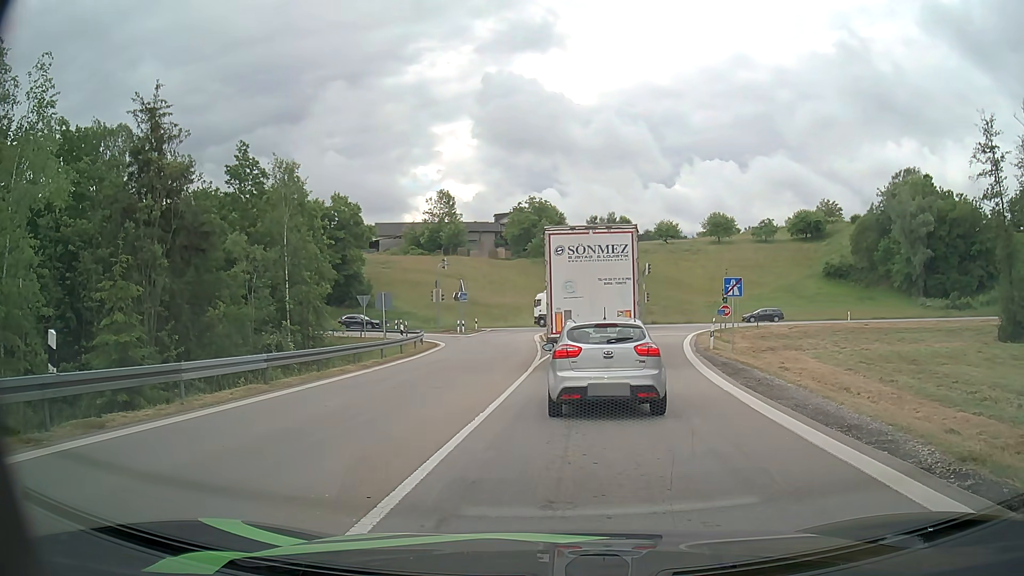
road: motorway_link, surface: asphalt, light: Day
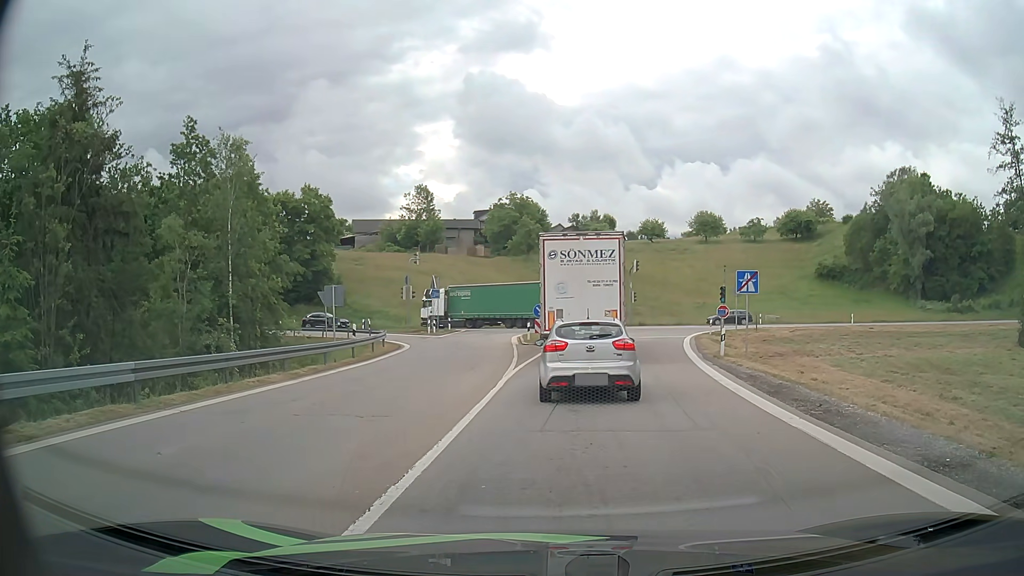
(+0.2, +5.1) m; +4°
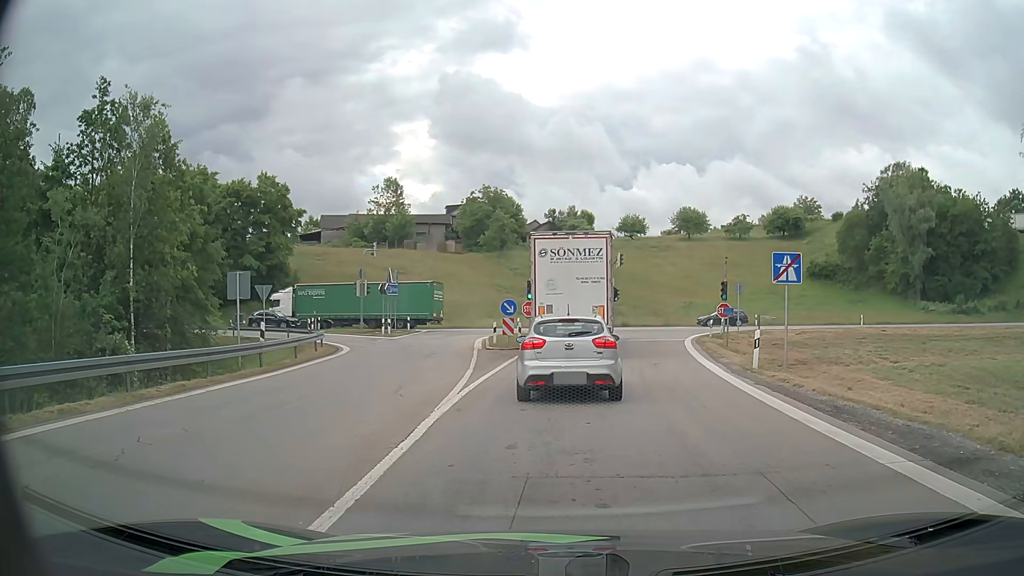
(+0.1, +6.8) m; +1°
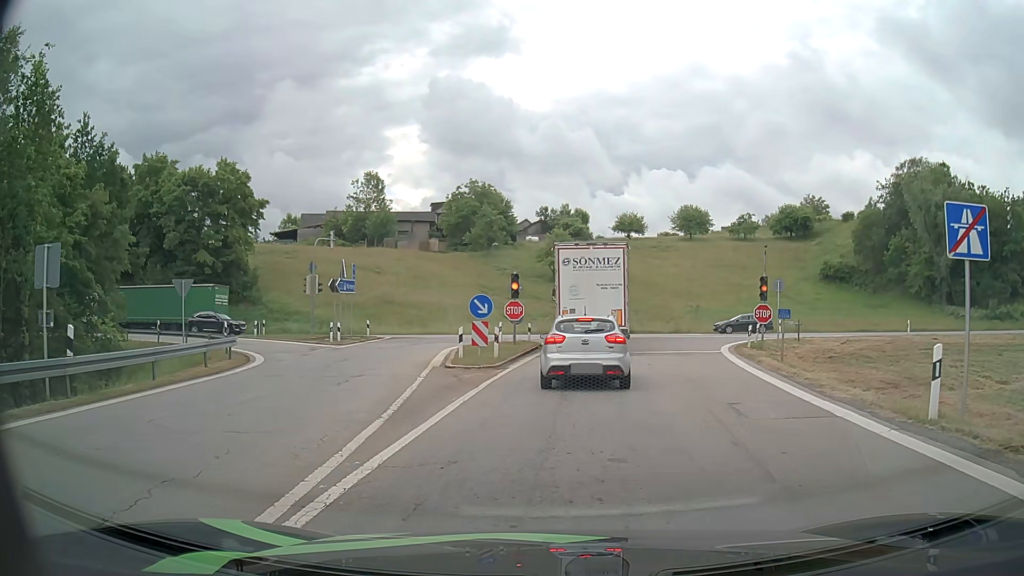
(+0.1, +9.0) m; +1°
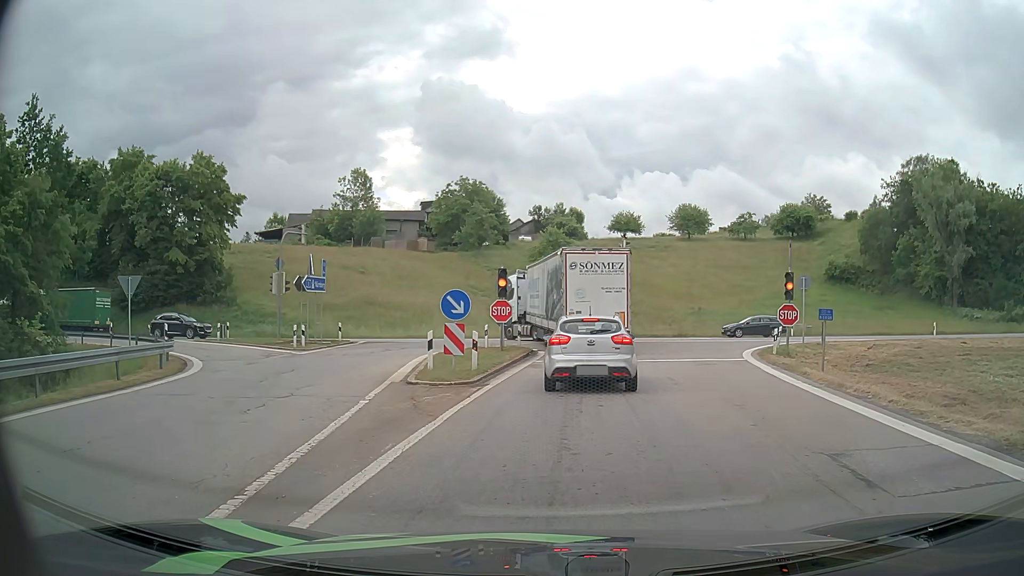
(0.0, +4.3) m; +1°
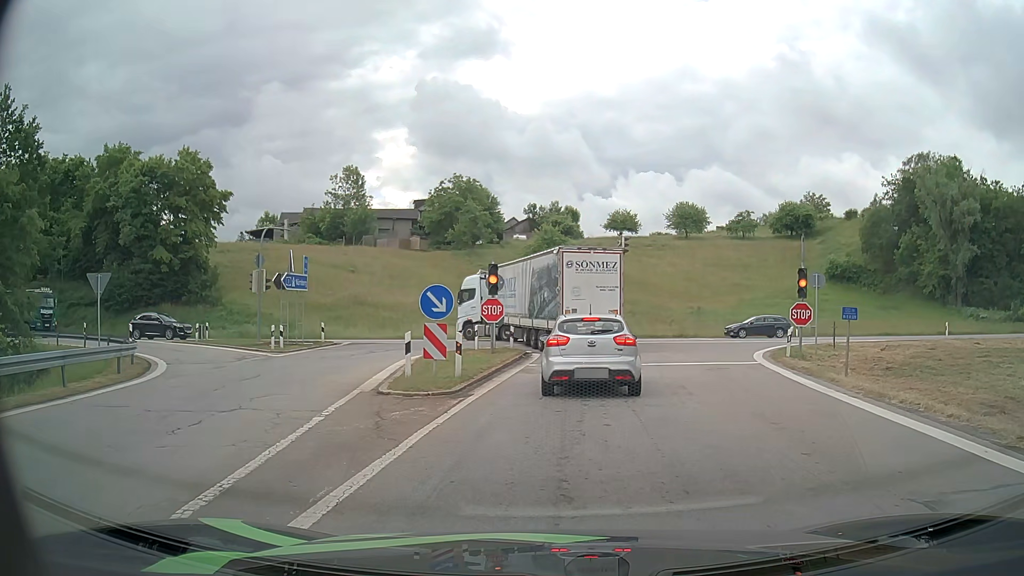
(0.0, +2.0) m; 0°
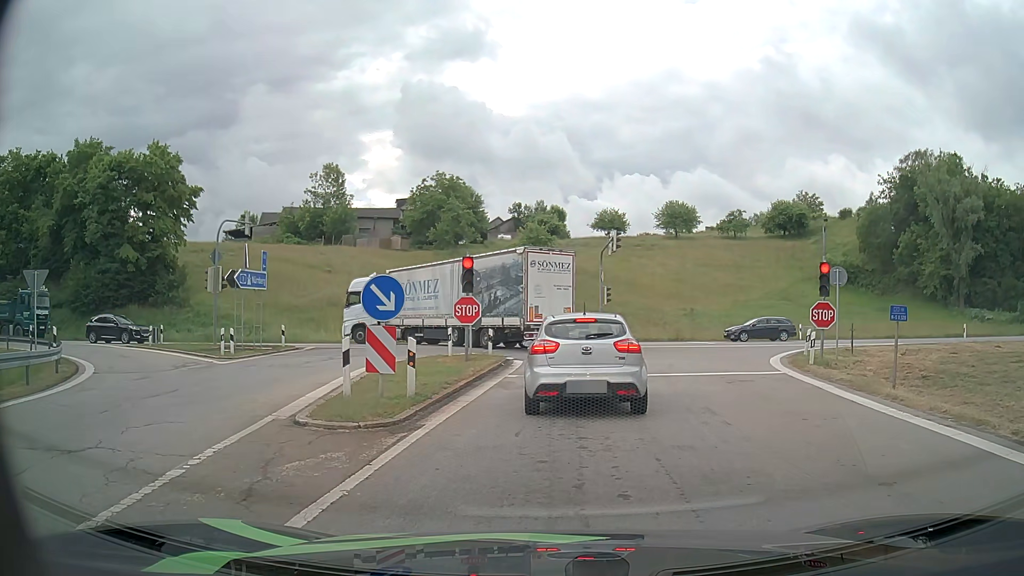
(+0.1, +3.4) m; +3°
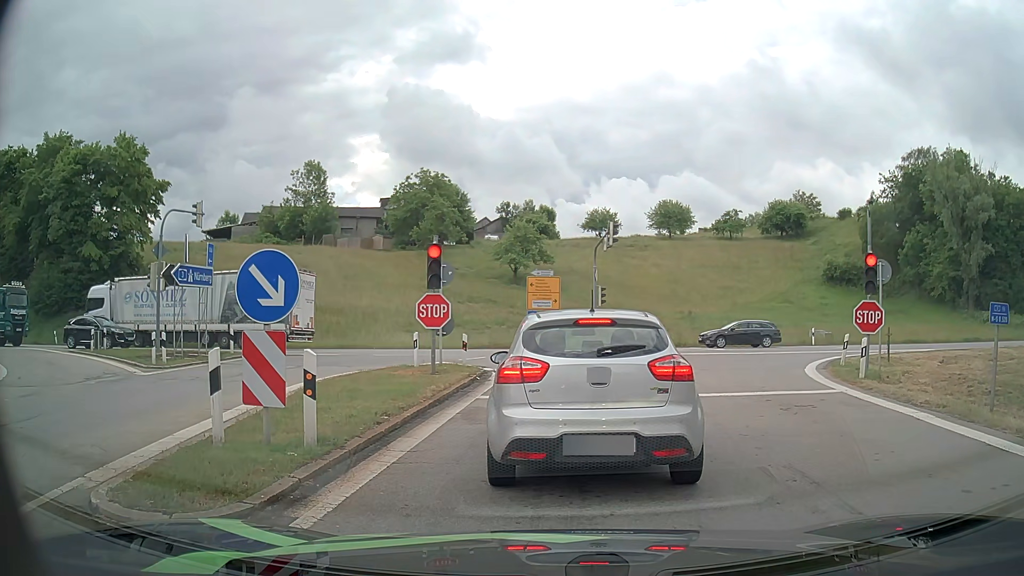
(0.0, +4.0) m; +2°
